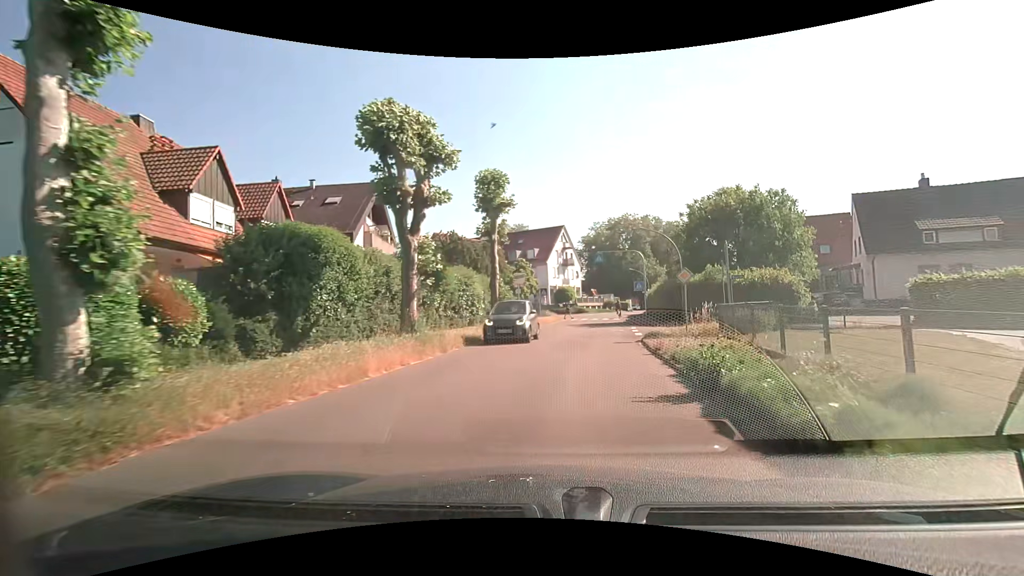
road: tertiary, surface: asphalt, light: Day
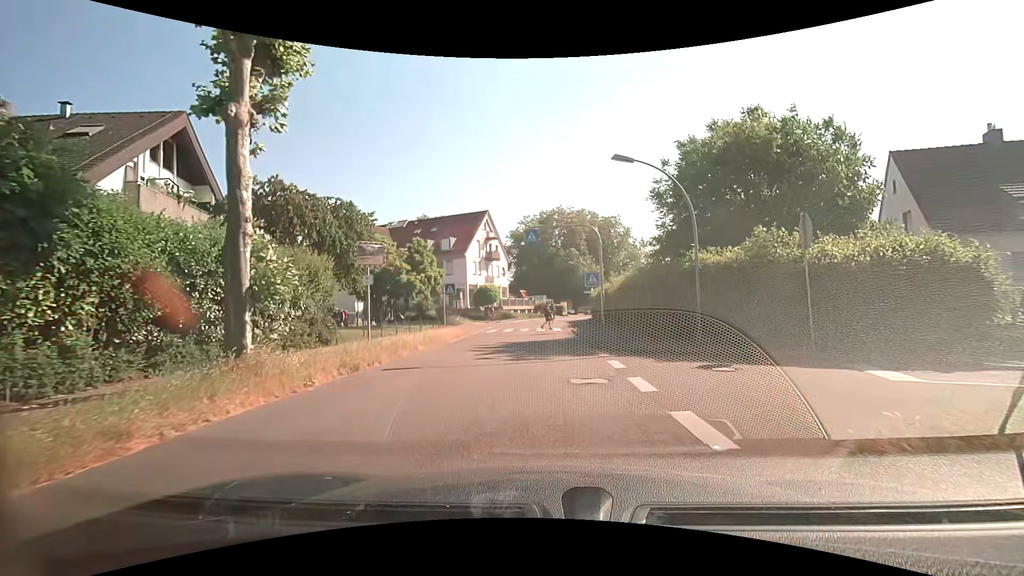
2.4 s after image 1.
(+1.4, +16.2) m; +9°
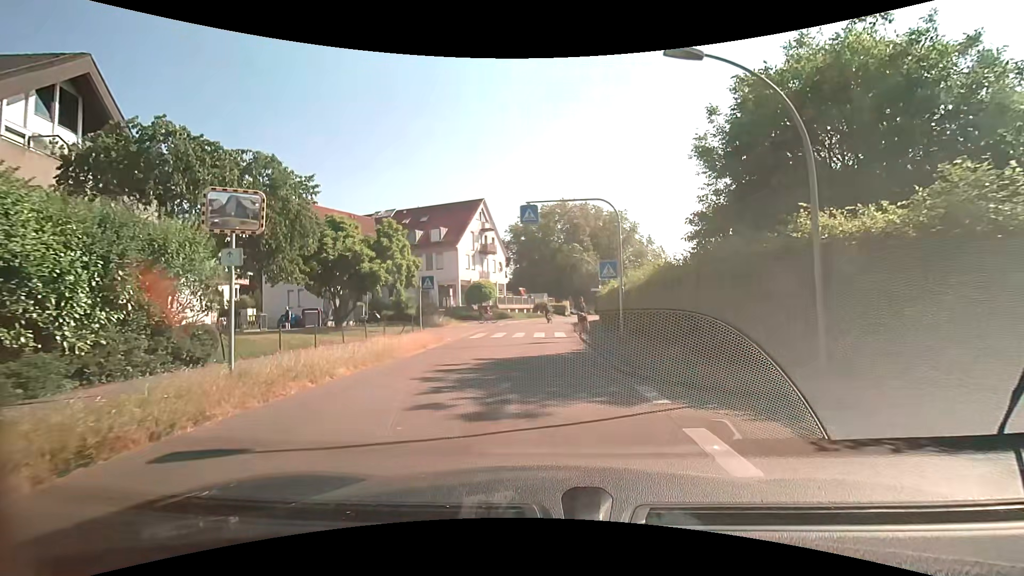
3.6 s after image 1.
(0.0, +6.6) m; -1°
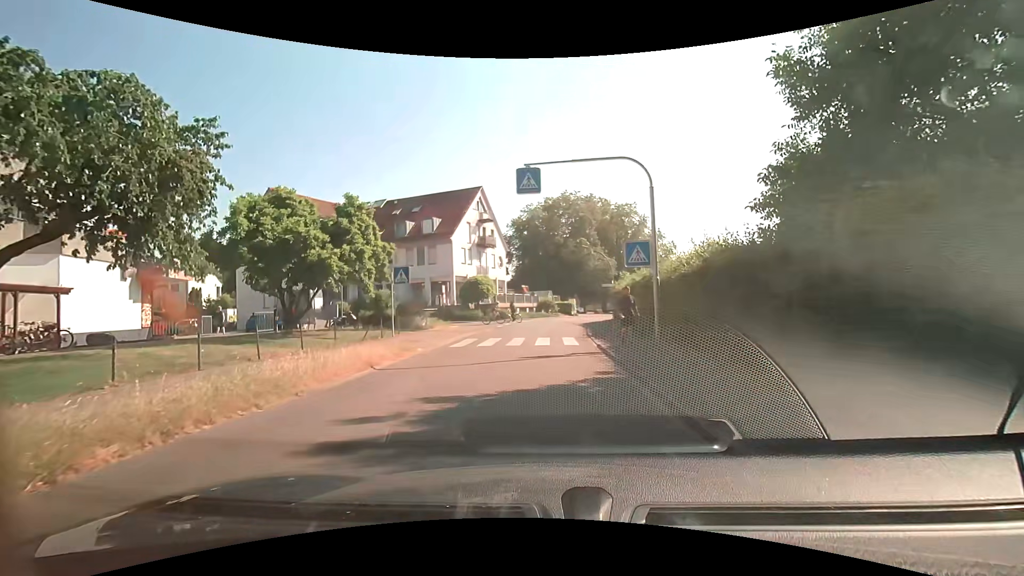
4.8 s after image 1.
(+0.1, +5.7) m; +1°
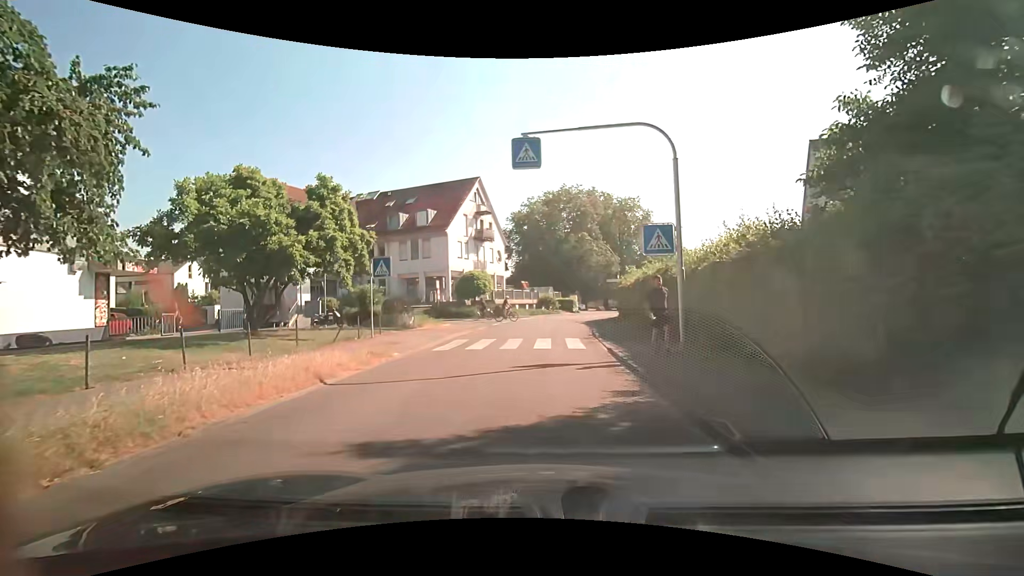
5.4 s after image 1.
(0.0, +2.6) m; 0°
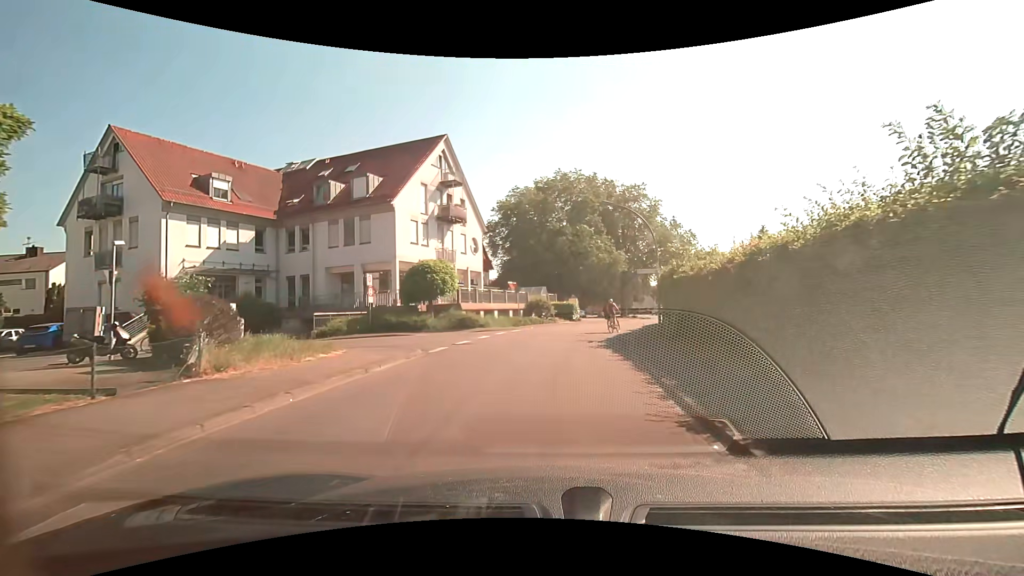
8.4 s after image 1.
(0.0, +15.1) m; 0°
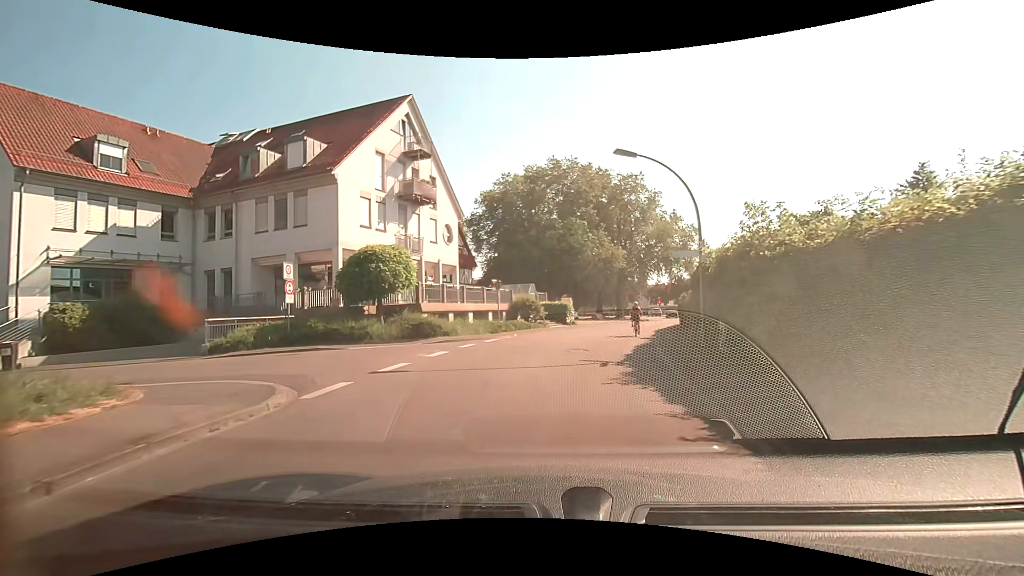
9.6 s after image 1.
(+0.1, +7.7) m; +2°
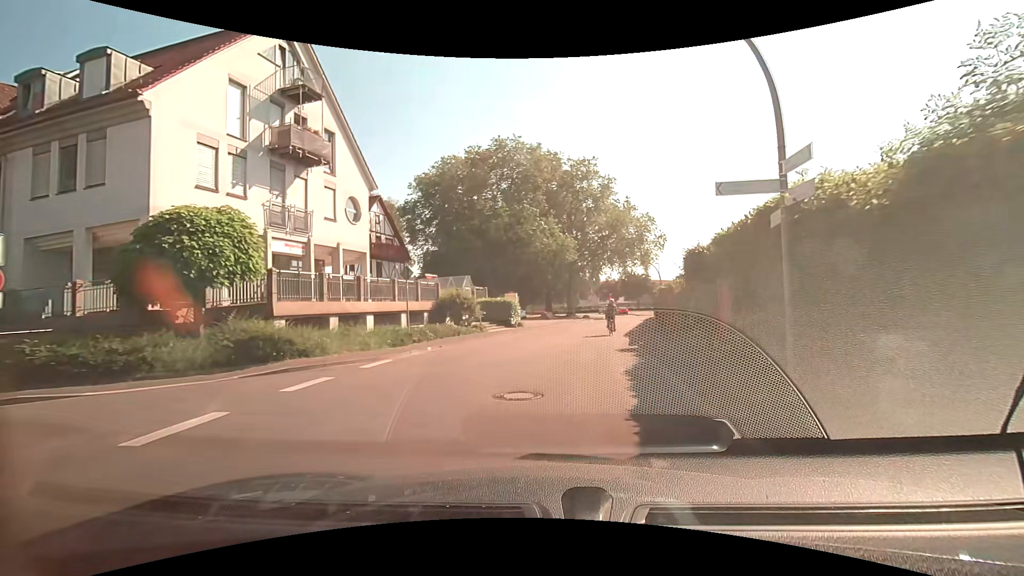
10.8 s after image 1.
(+0.4, +8.4) m; +6°
(0, +10) (+2, +20) (+4, +30) (+6, +39) (+8, +49) (+10, +59) (+12, +69) (+13, +79) (+12, +89) (+11, +99) m
